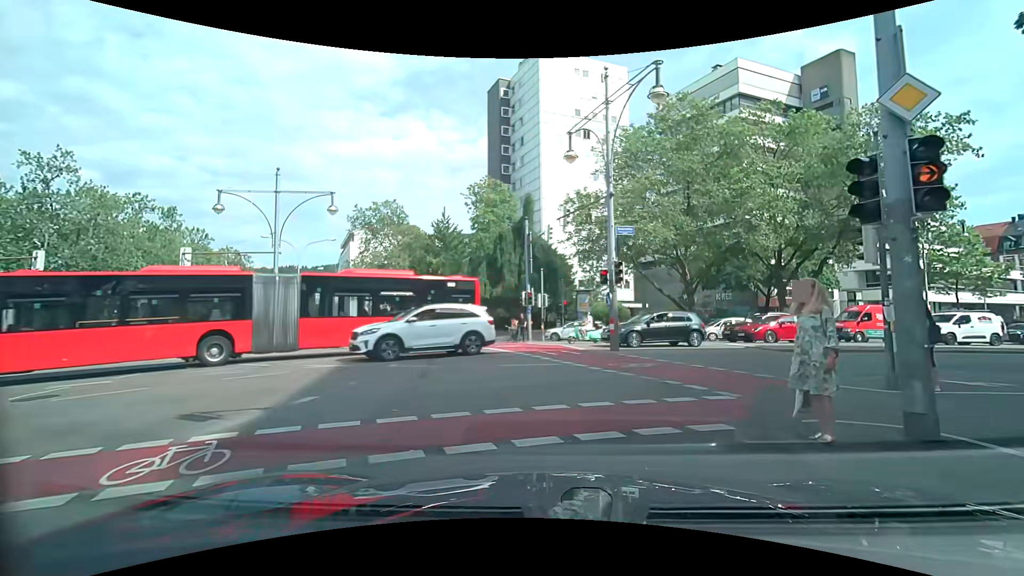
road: secondary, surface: asphalt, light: Day
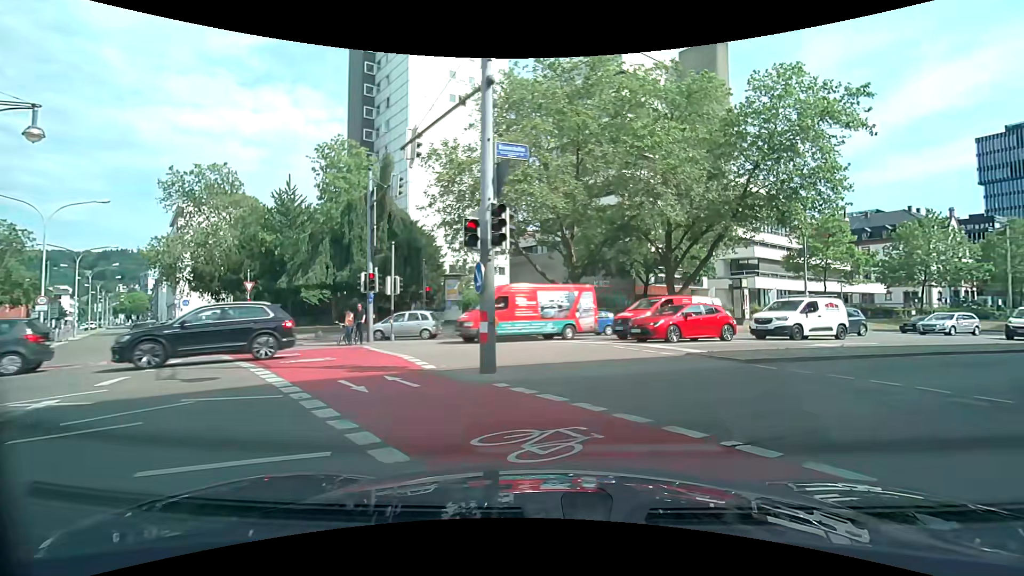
(+0.5, +8.3) m; +13°
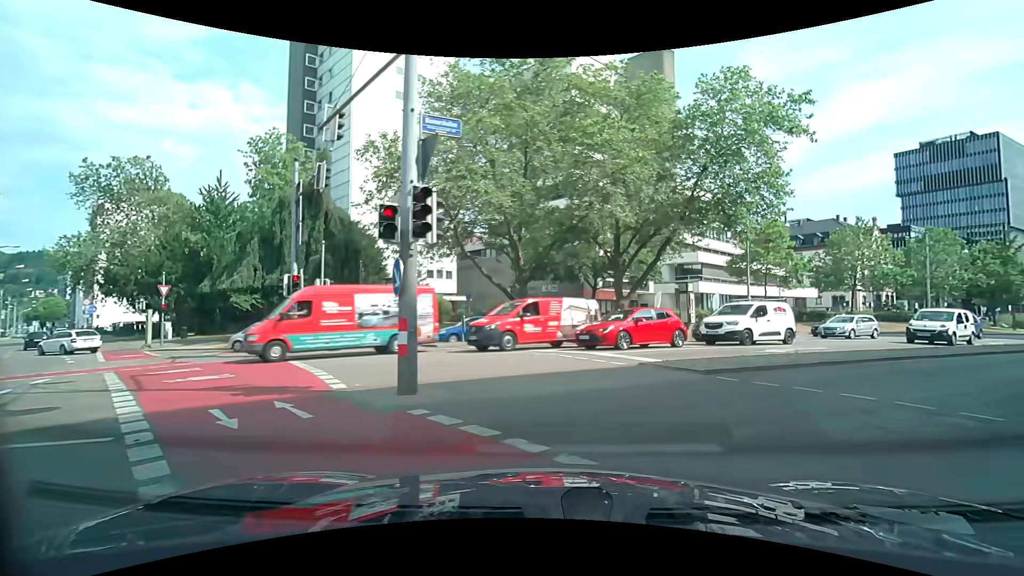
(0.0, +1.6) m; +5°
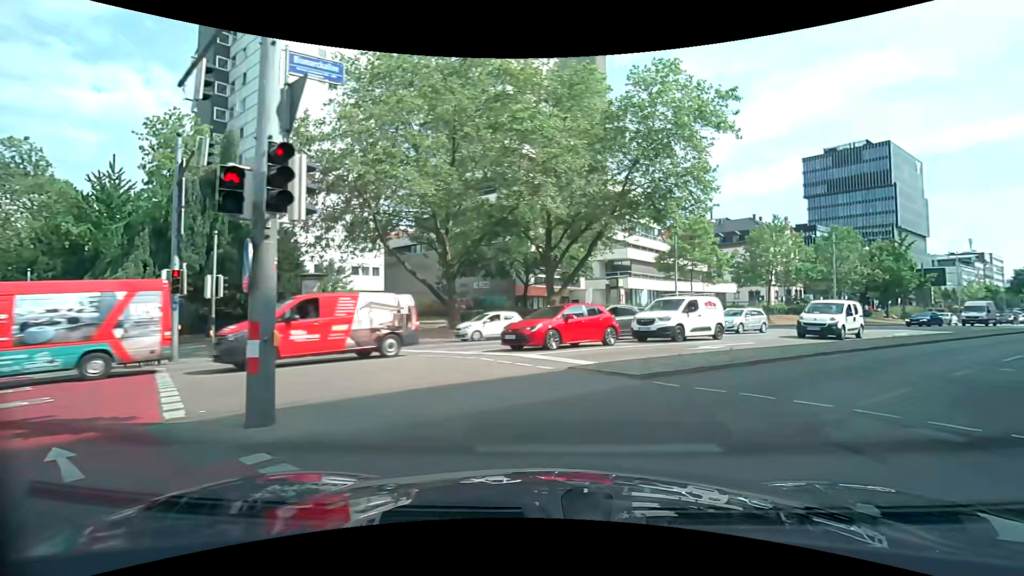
(+0.1, +1.8) m; +8°
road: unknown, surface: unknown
